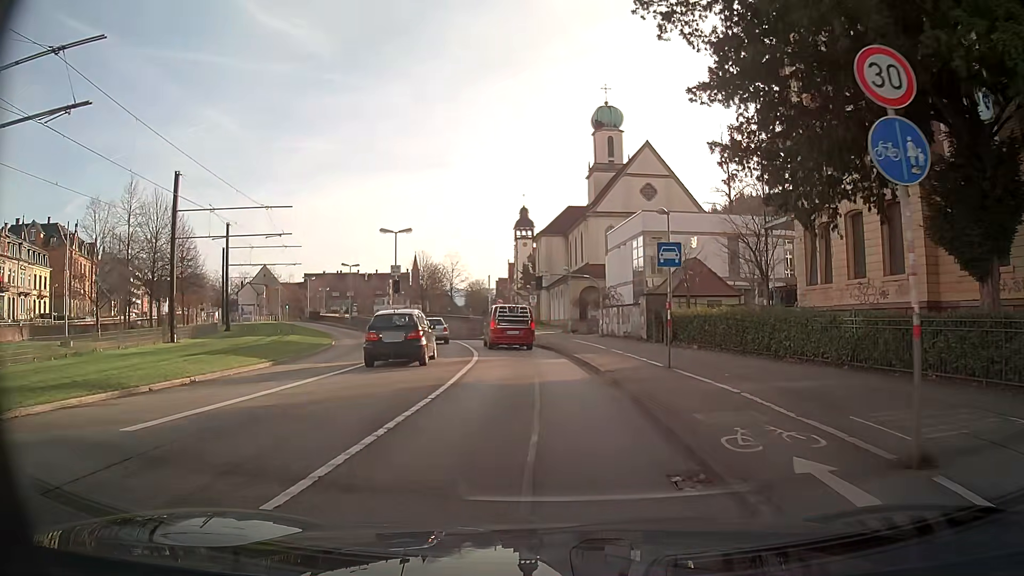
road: primary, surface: asphalt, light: Day
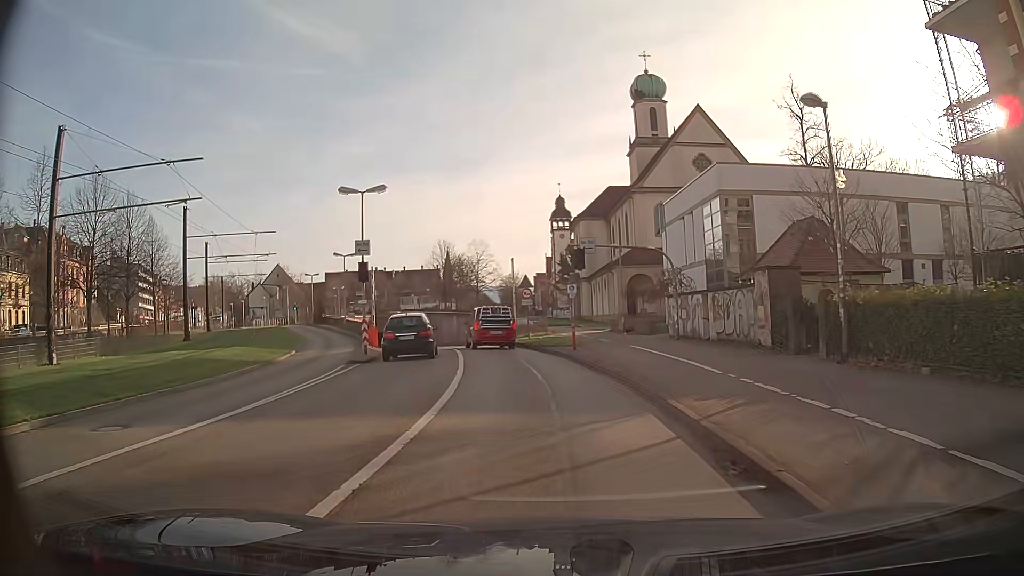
(-0.3, +13.4) m; -3°
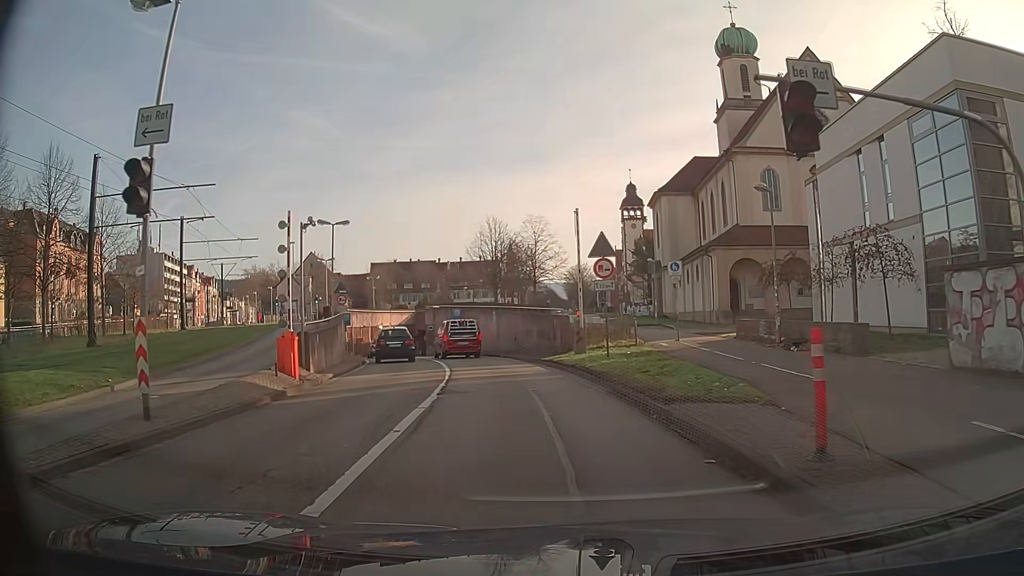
(-0.9, +17.9) m; -6°
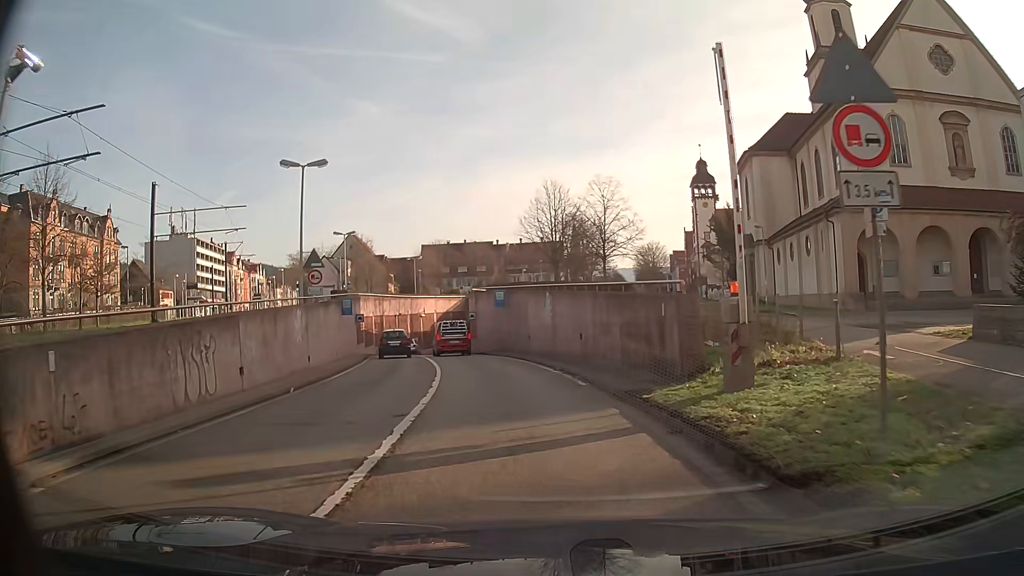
(-0.7, +13.5) m; -6°
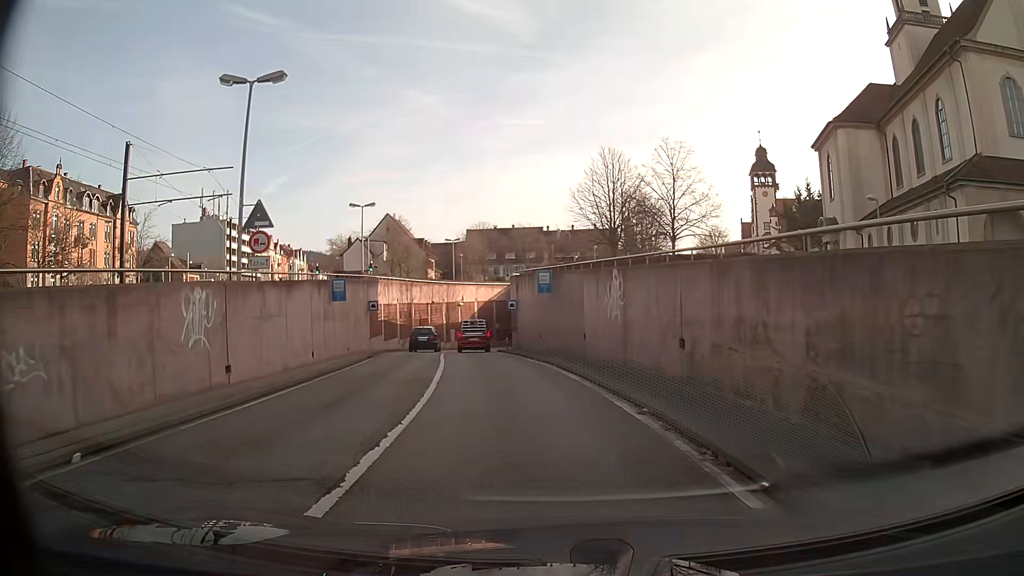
(-0.3, +9.2) m; -4°
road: trunk
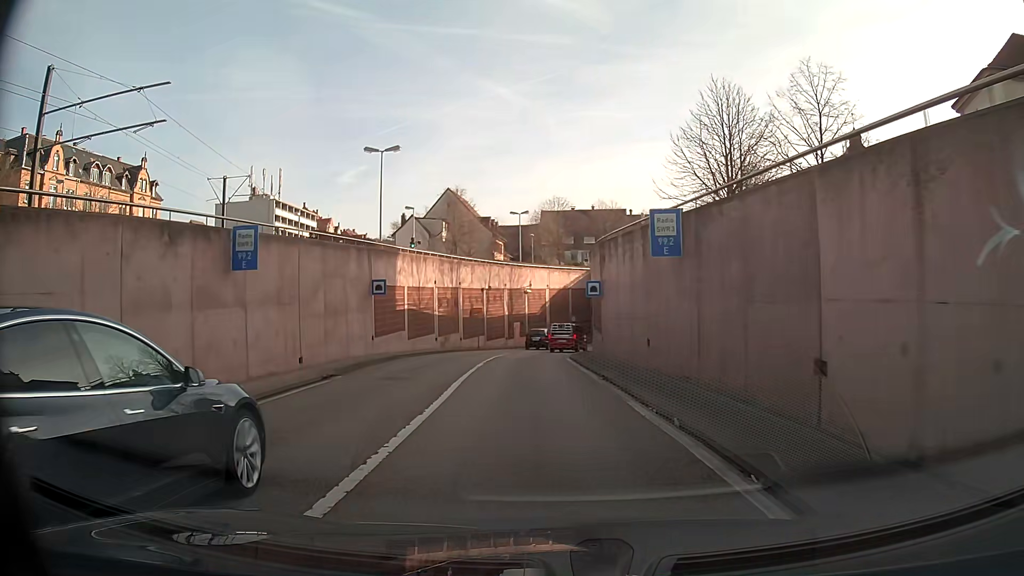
(-0.8, +14.0) m; -6°
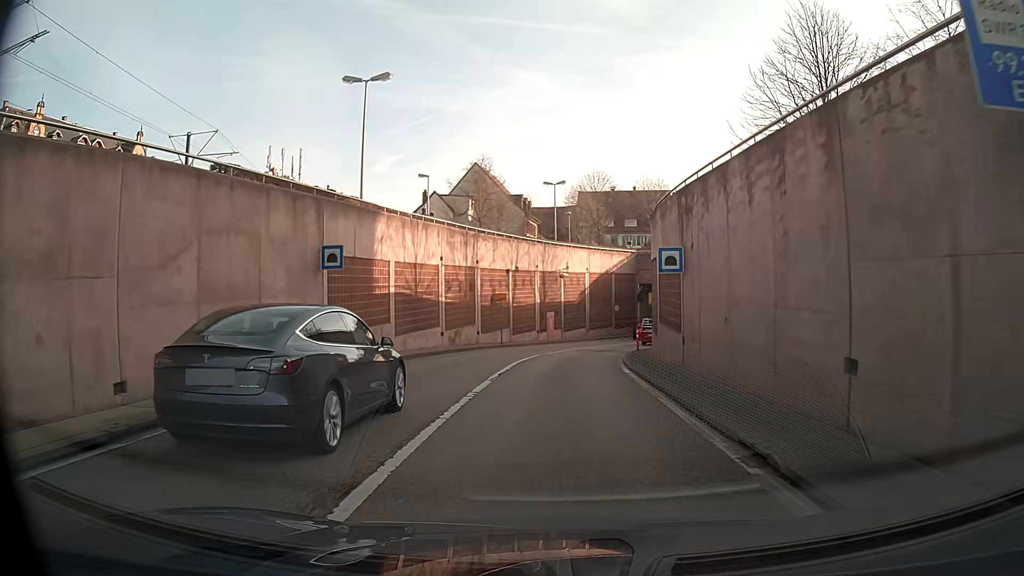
(-0.2, +9.4) m; -2°
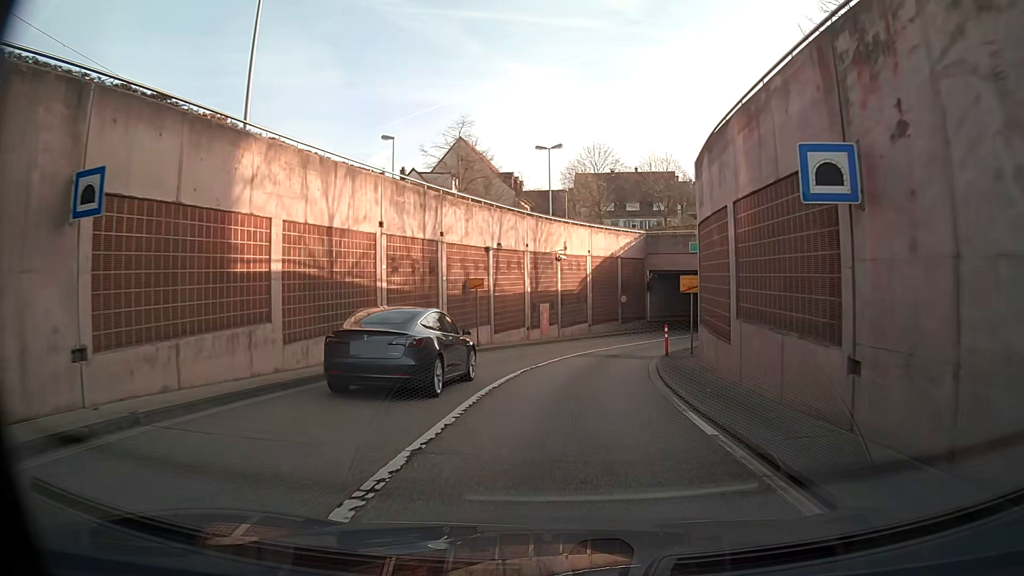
(0.0, +9.5) m; +1°
(0, +10) (+1, +20) (+4, +30) (+7, +39) (+12, +48) (+17, +56) (+23, +64) (+29, +72) (+35, +80) (+41, +88) m
